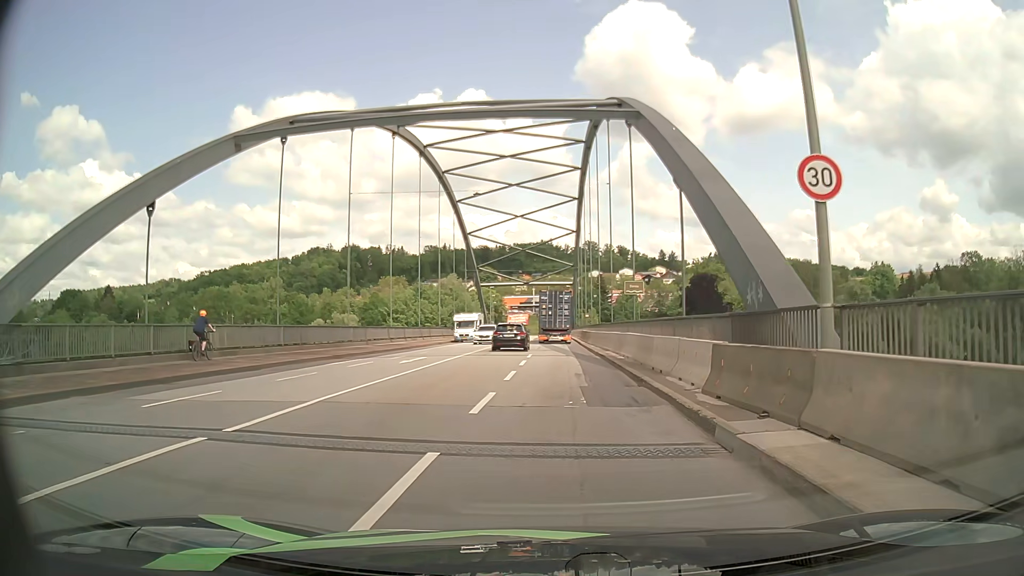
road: primary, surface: asphalt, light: Day
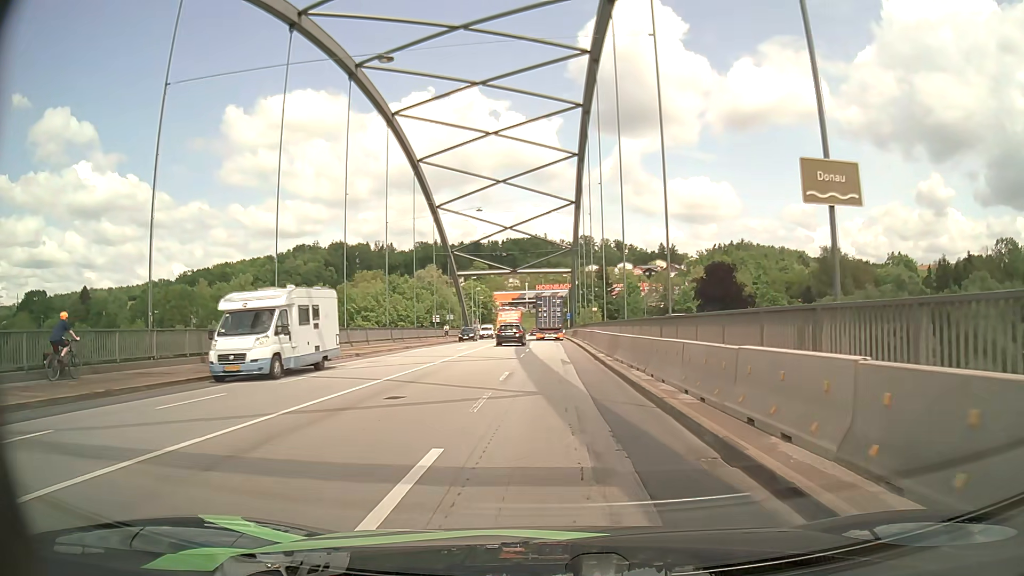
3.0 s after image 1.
(+0.2, +23.5) m; +1°
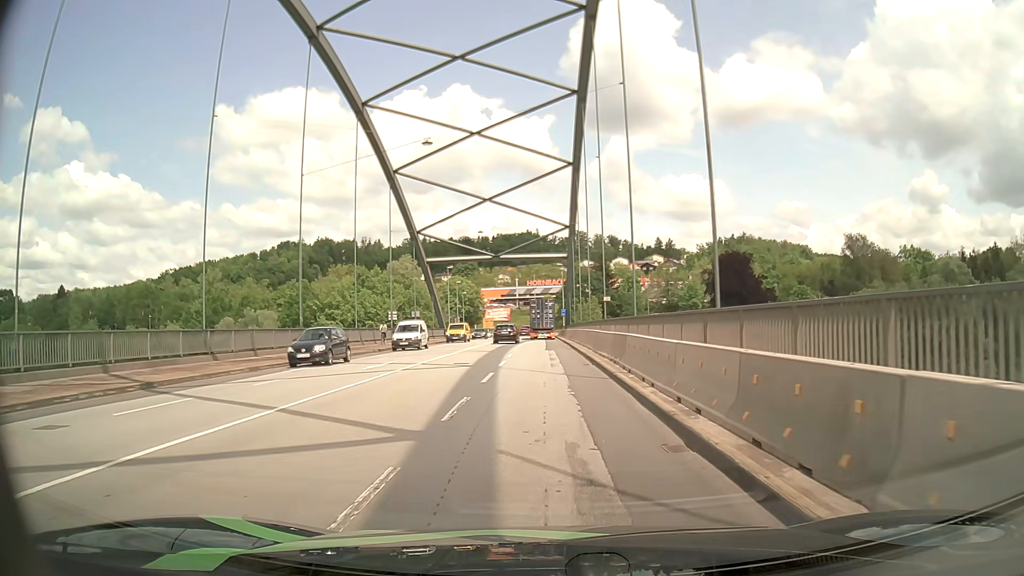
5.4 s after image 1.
(0.0, +19.0) m; 0°
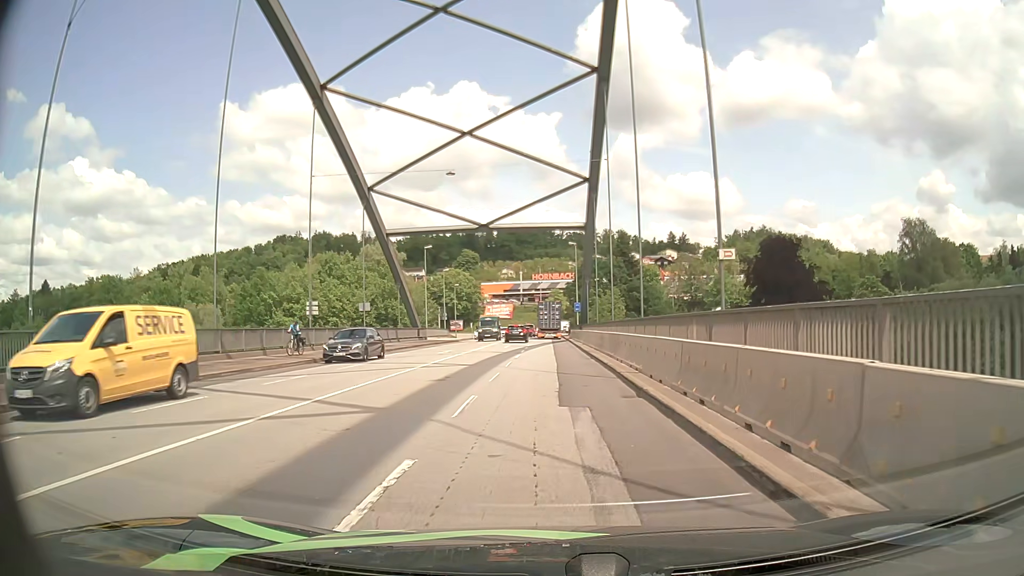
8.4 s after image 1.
(-0.2, +23.7) m; -1°
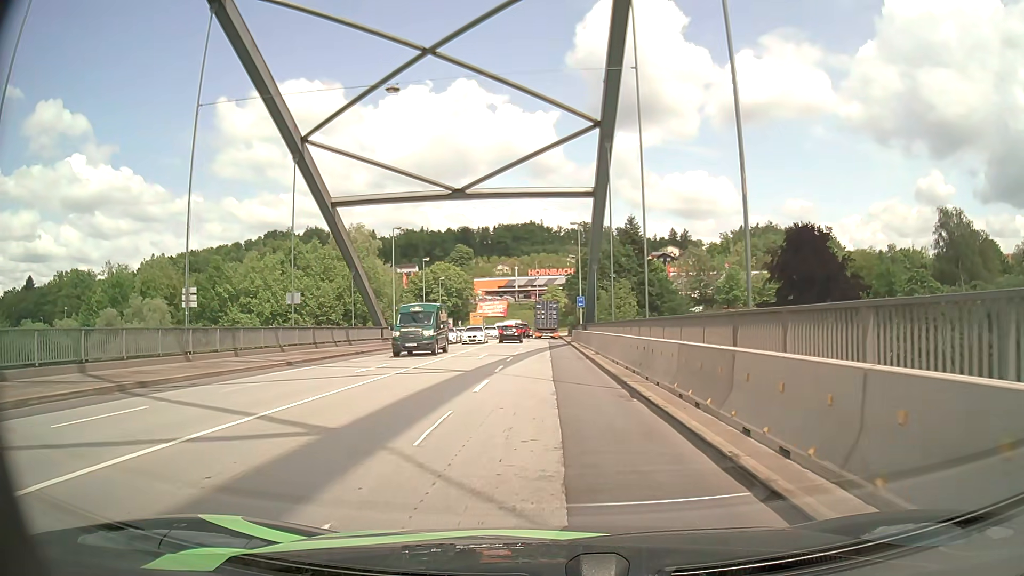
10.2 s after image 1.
(+0.1, +14.3) m; +1°
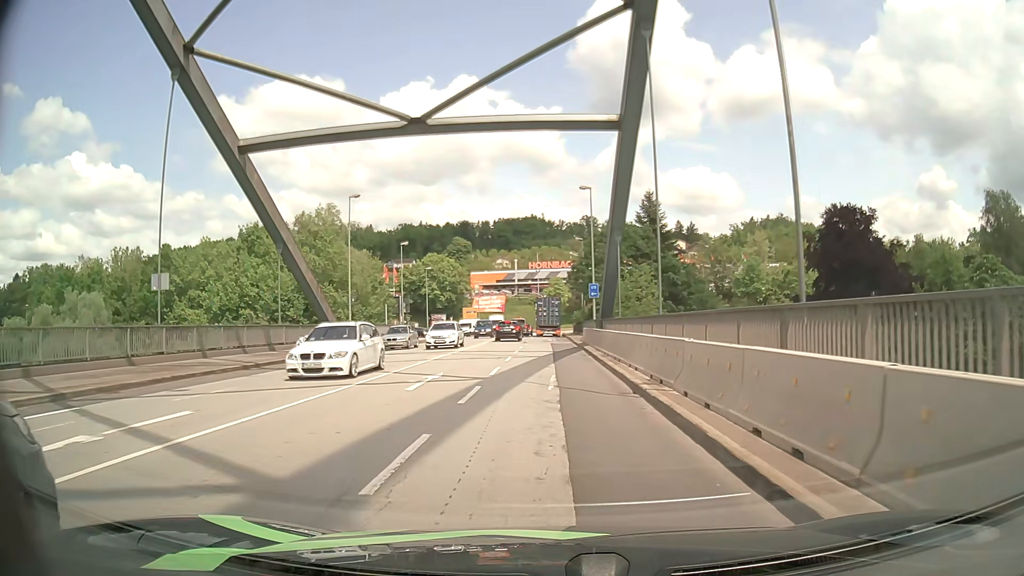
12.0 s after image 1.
(-0.1, +14.3) m; 0°
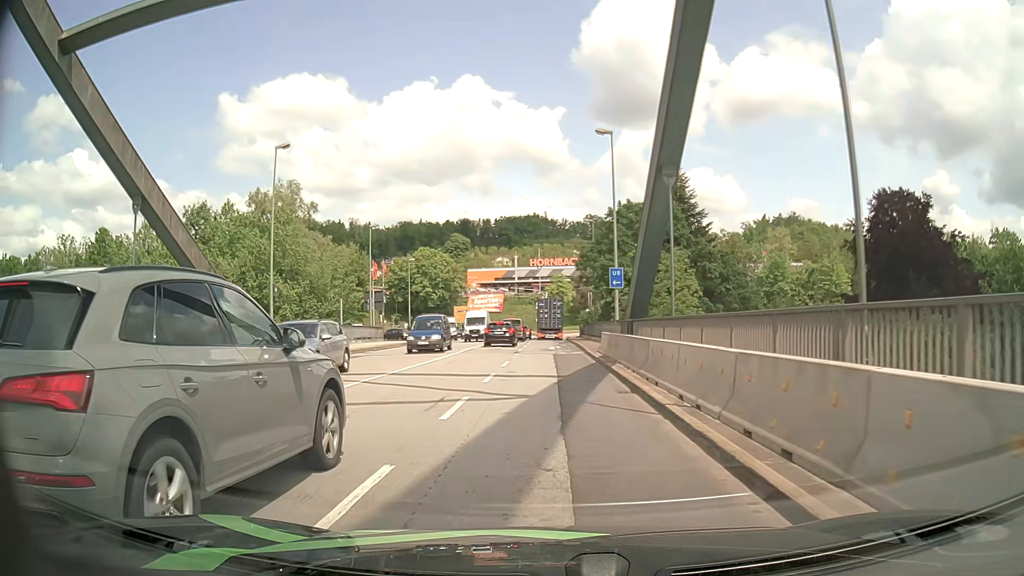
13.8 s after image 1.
(-0.1, +13.9) m; 0°
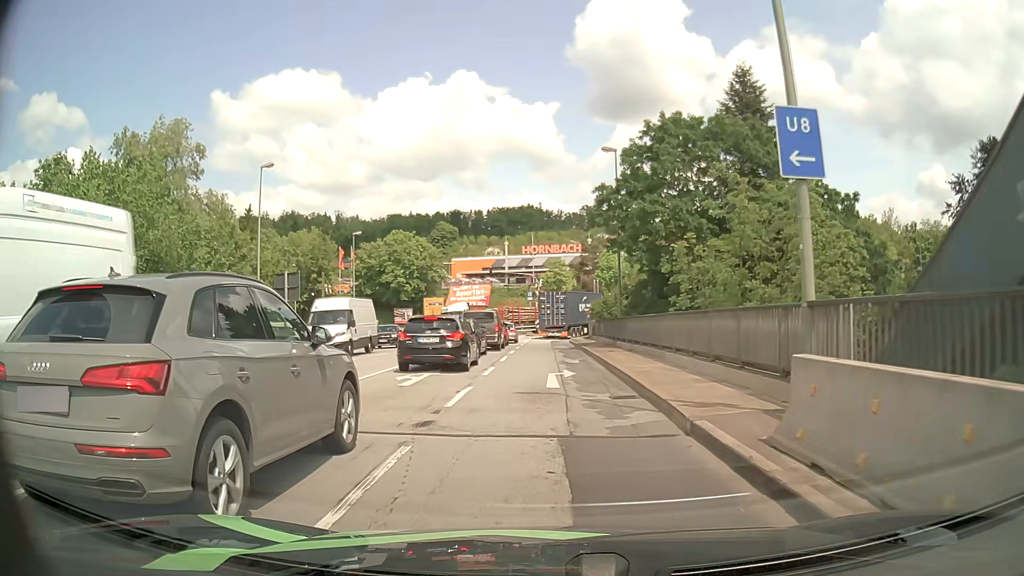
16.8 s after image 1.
(-0.1, +23.1) m; +1°
(0, +10) (-1, +20) (-1, +30) (-1, +40) (-1, +50) (0, +60) (+5, +68) (+14, +73) (+23, +76) (+33, +78) m
